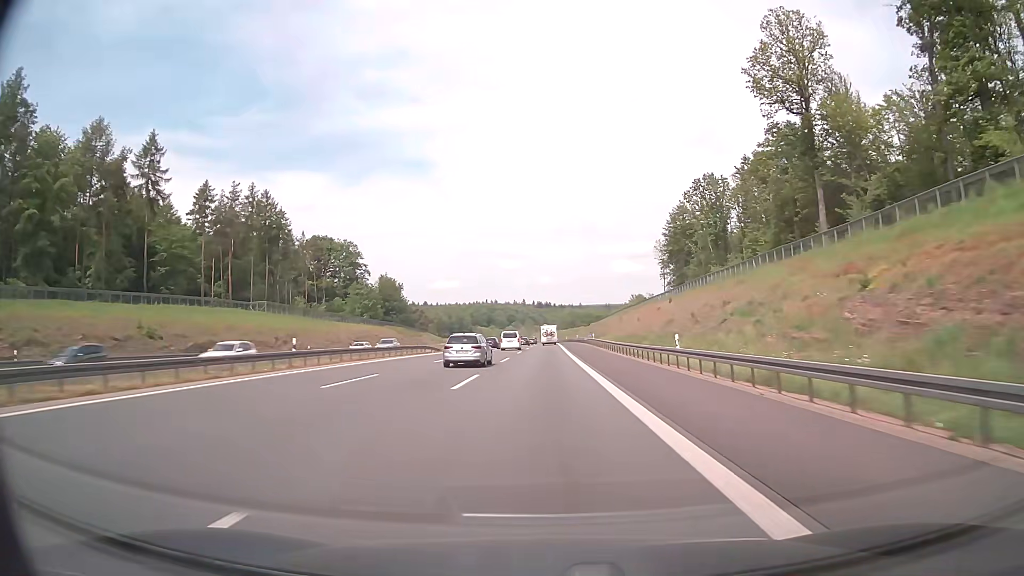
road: motorway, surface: asphalt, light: Day
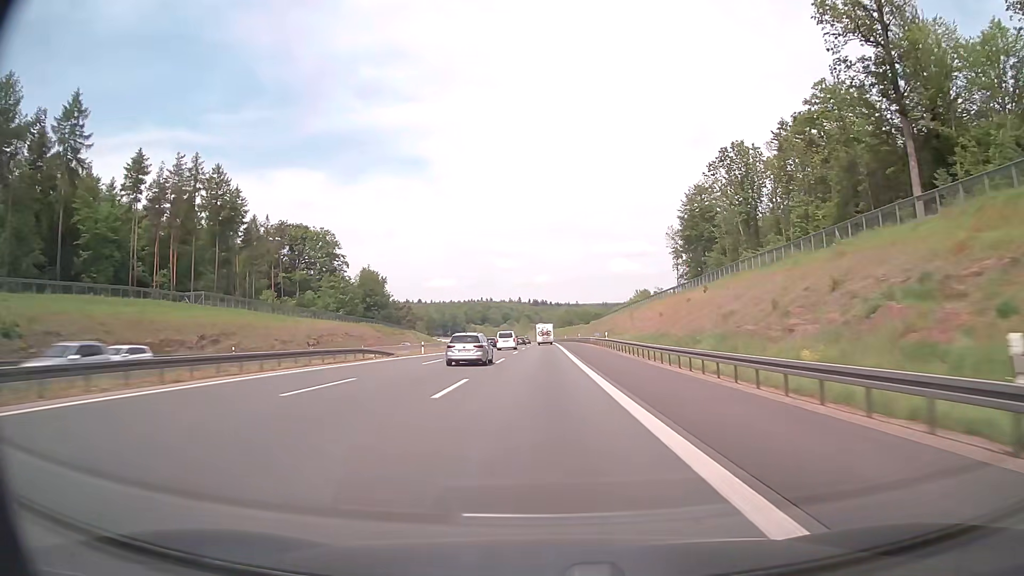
(0.0, +20.7) m; 0°
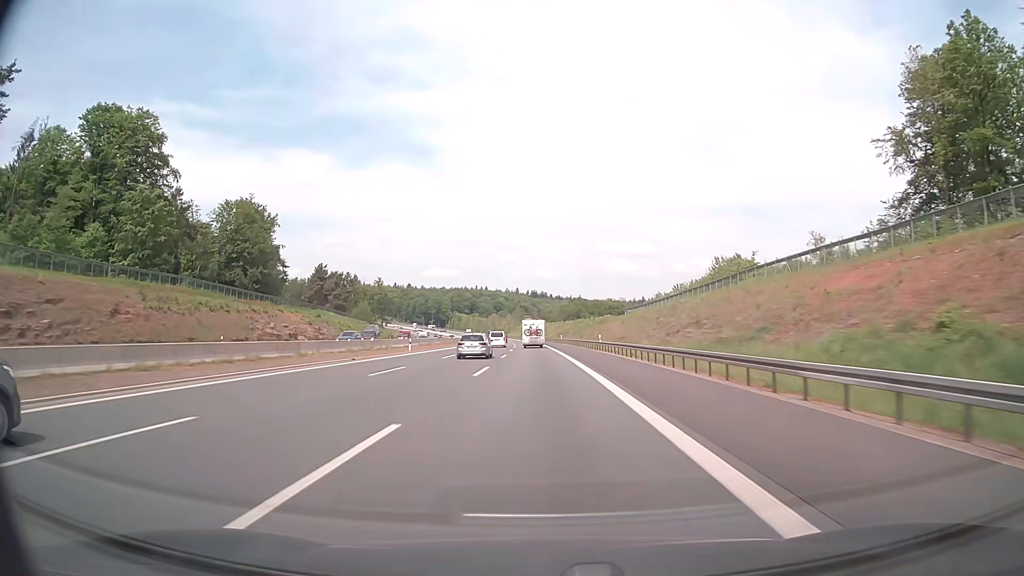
(+0.2, +100.3) m; 0°
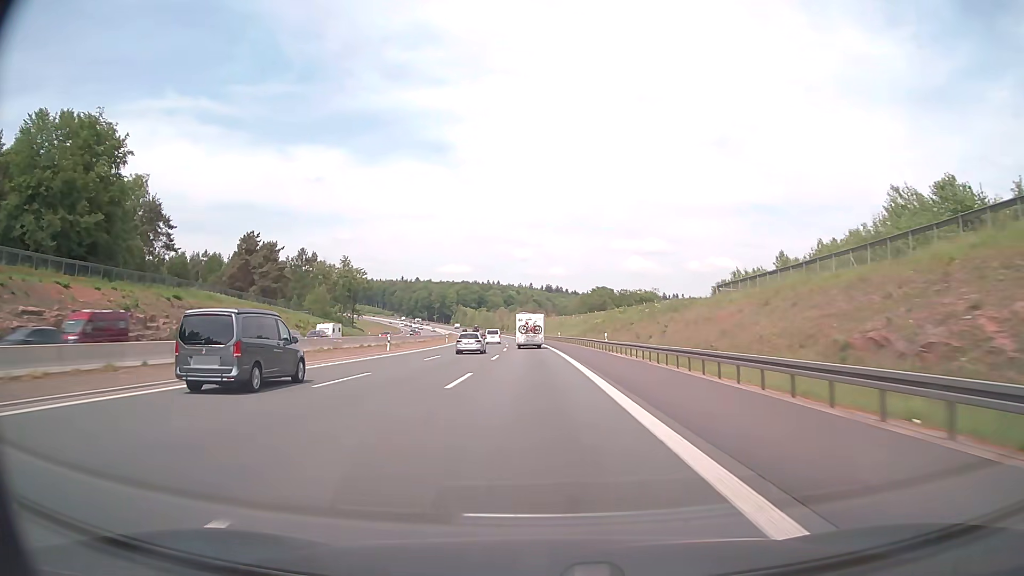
(-0.4, +59.6) m; -1°
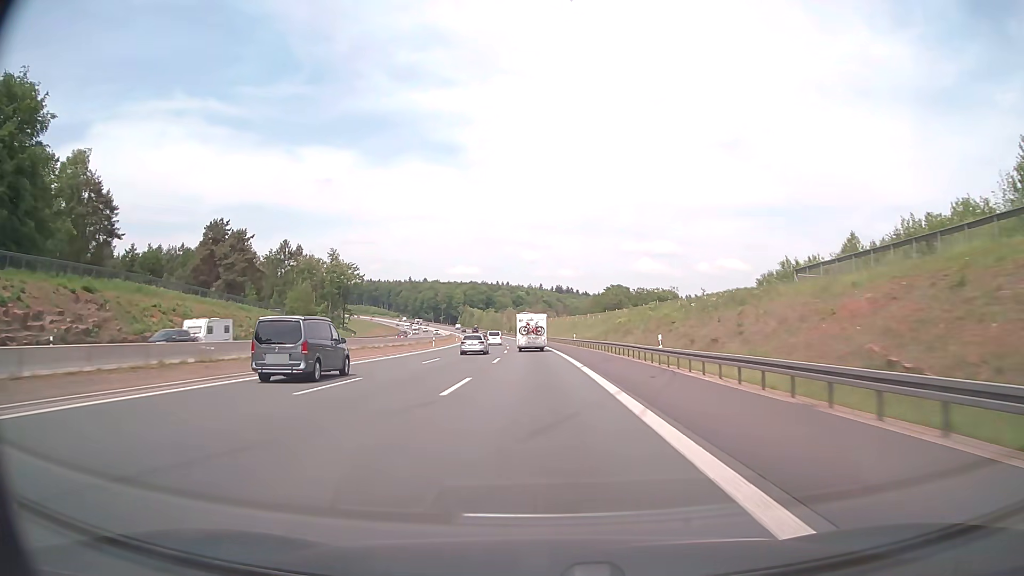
(-0.1, +19.7) m; -1°
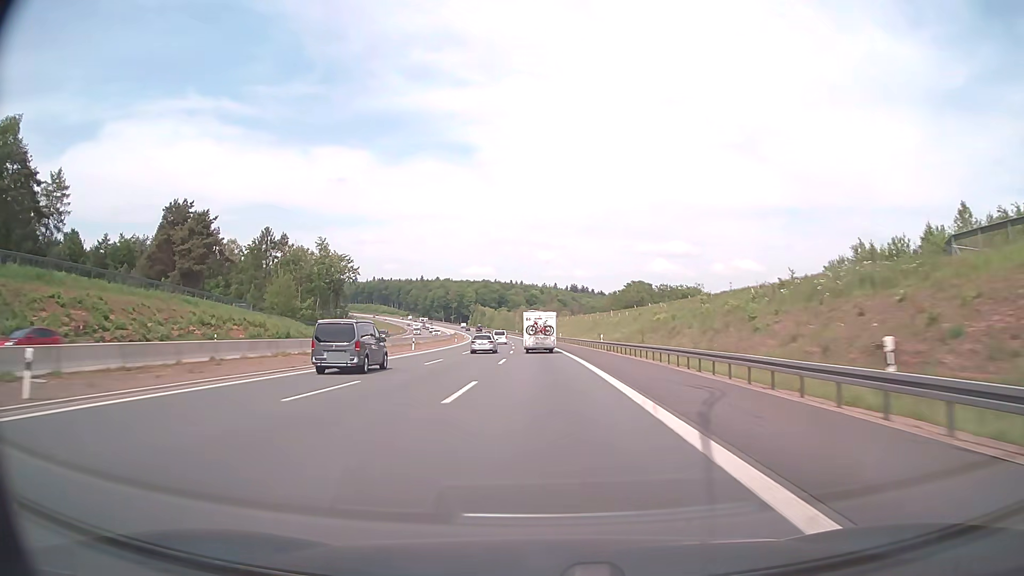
(-0.2, +19.7) m; -1°
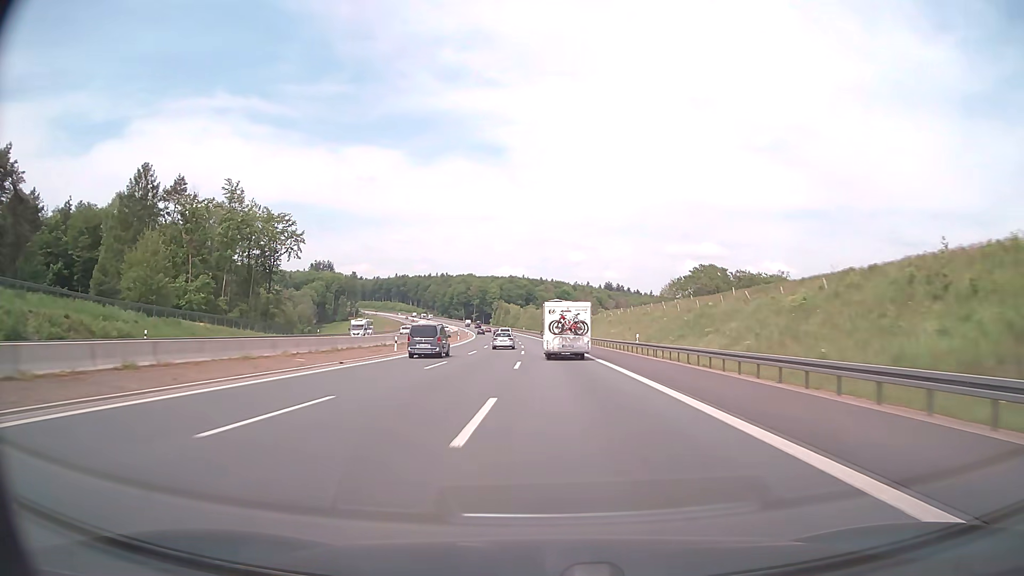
(-1.7, +59.6) m; -3°
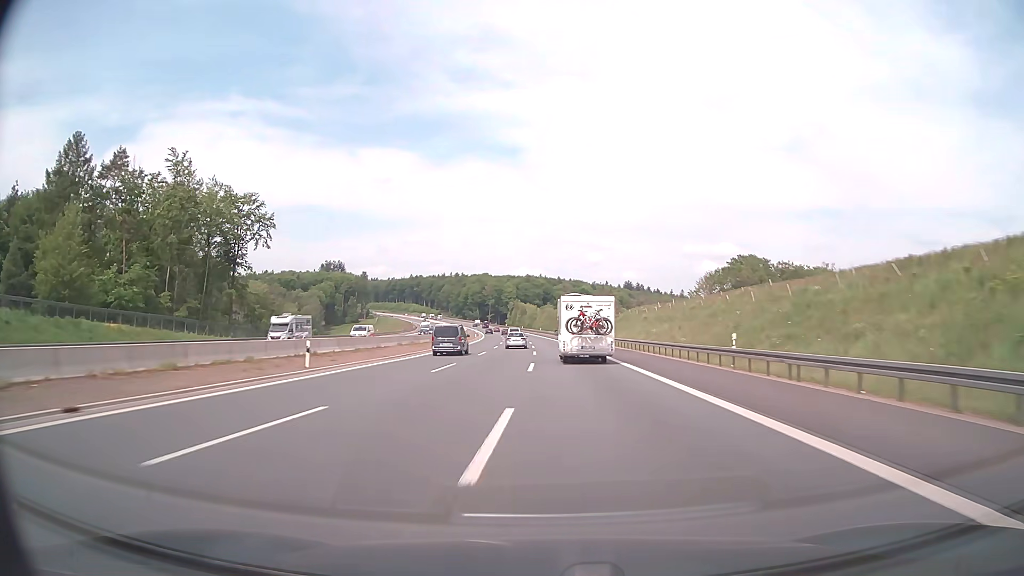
(-0.2, +20.0) m; -1°
(0, +10) (0, +20) (-1, +30) (-1, +40) (-1, +50) (-2, +60) (-3, +70) (-3, +80) (-4, +90) (-4, +100) m
